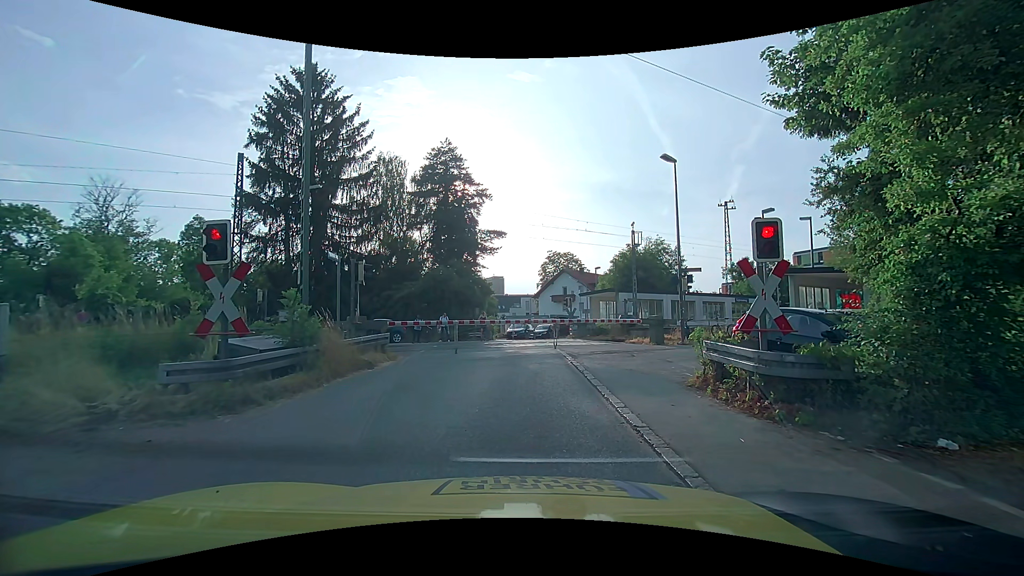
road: unclassified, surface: asphalt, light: Day
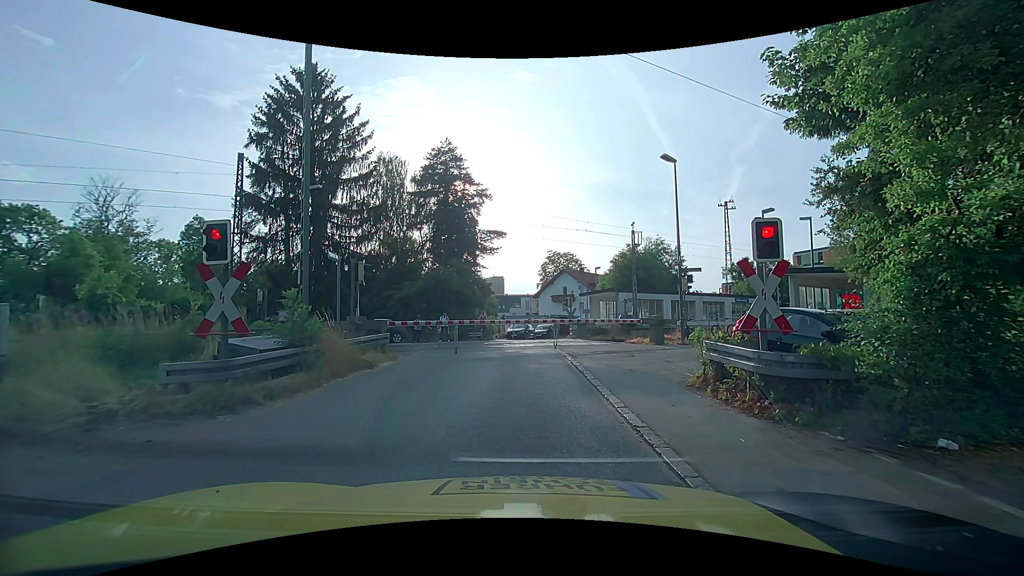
(0.0, 0.0) m; 0°
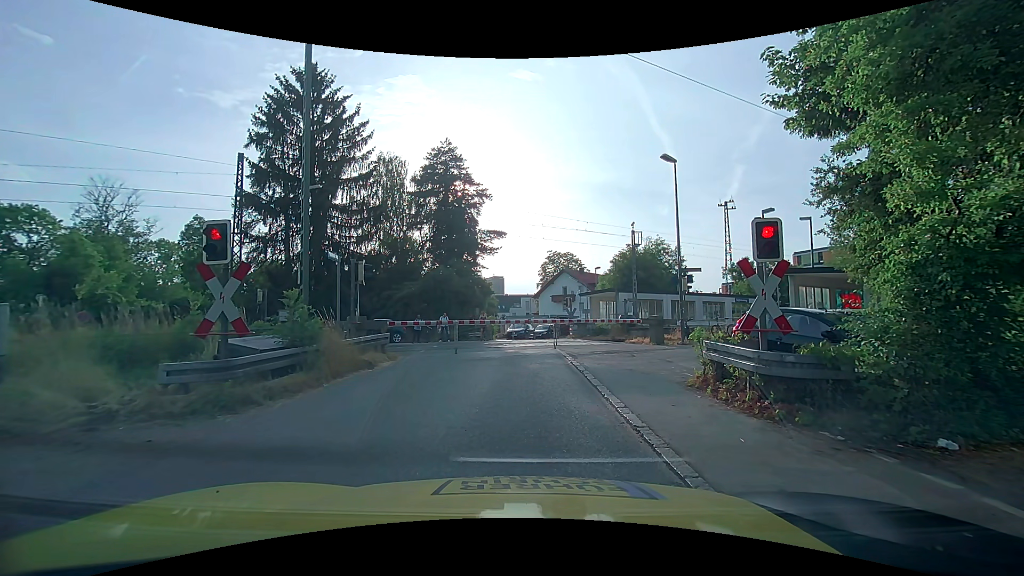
(0.0, 0.0) m; 0°
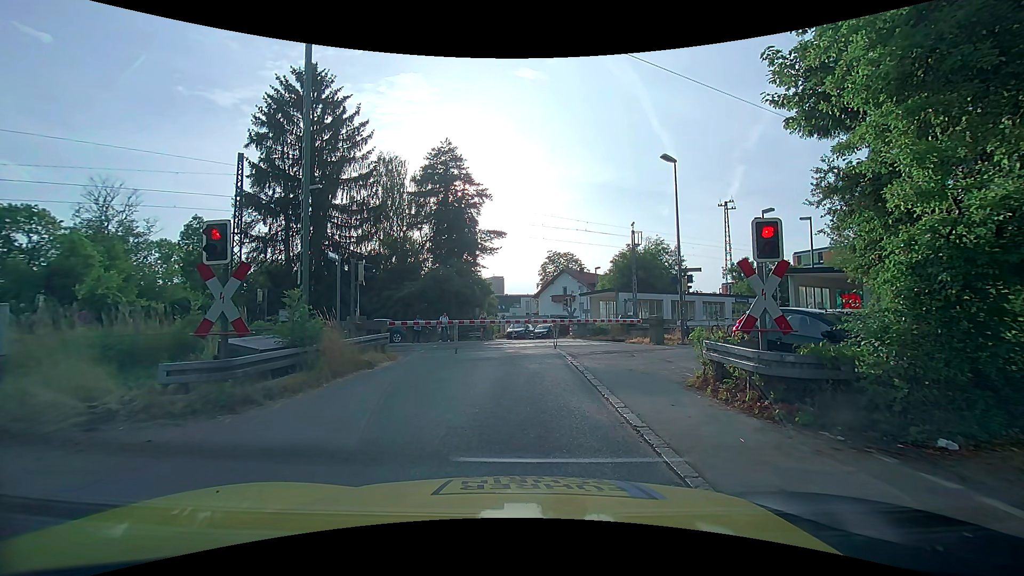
(0.0, 0.0) m; 0°
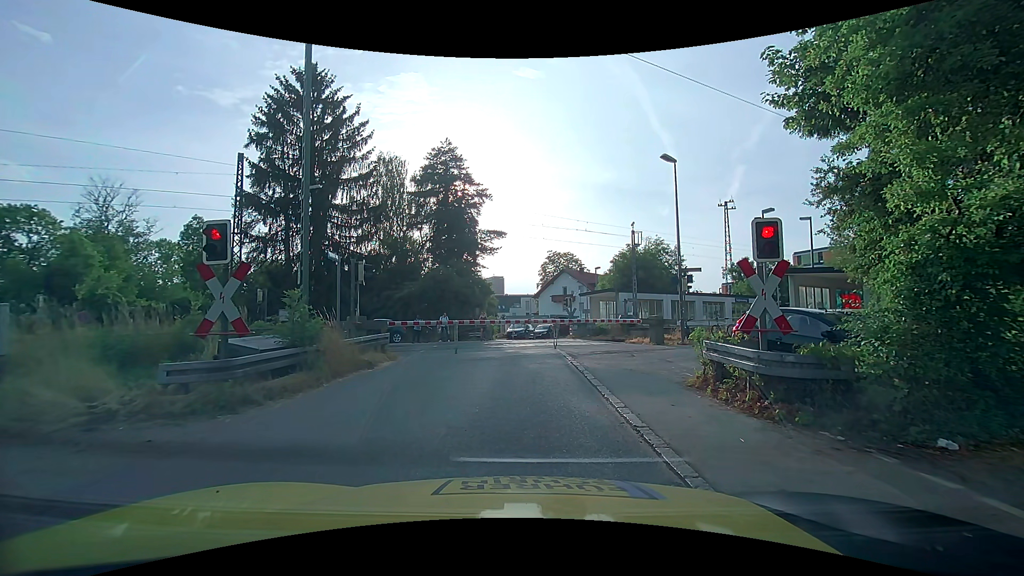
(0.0, 0.0) m; 0°
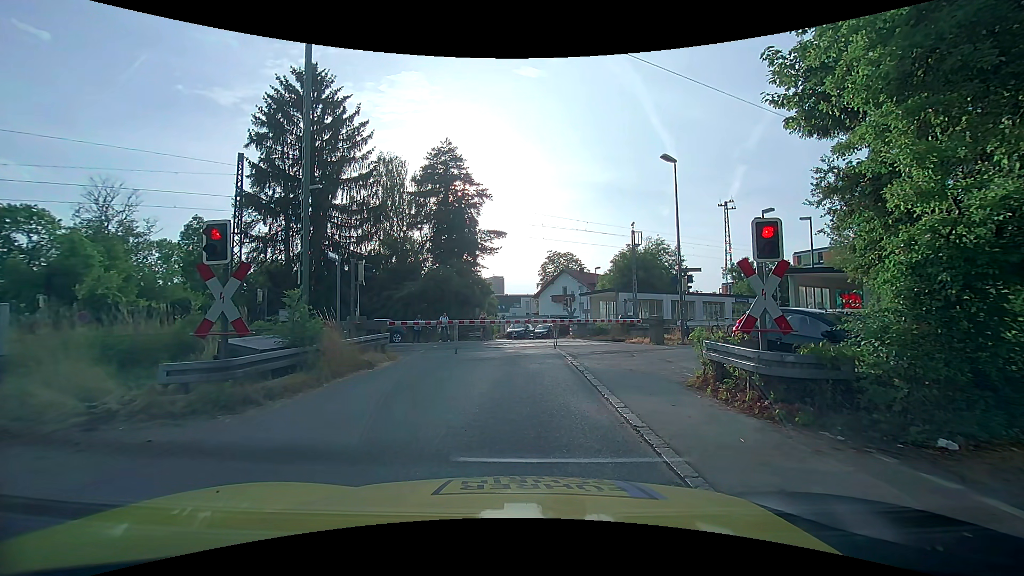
(0.0, 0.0) m; 0°
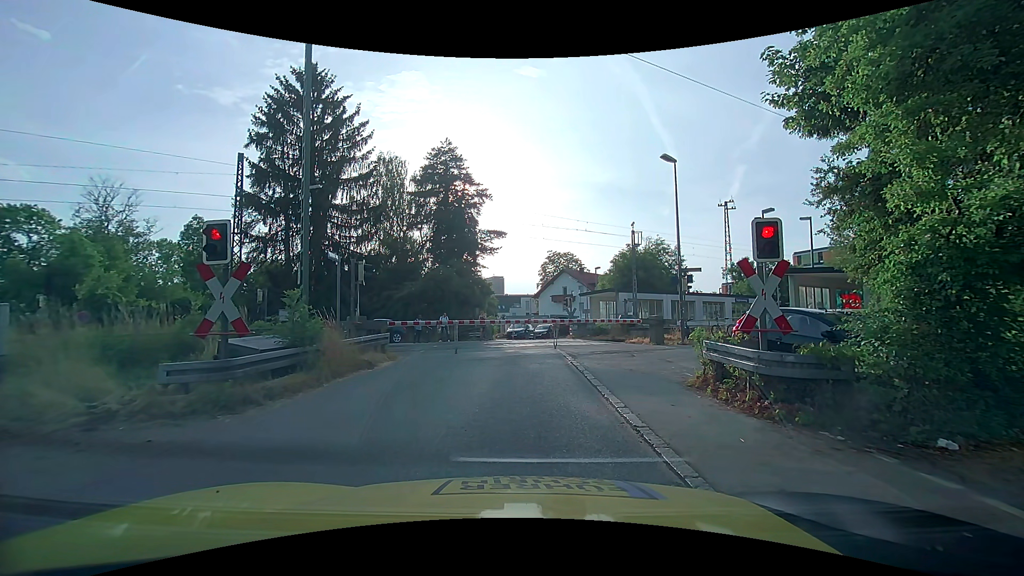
(0.0, 0.0) m; 0°
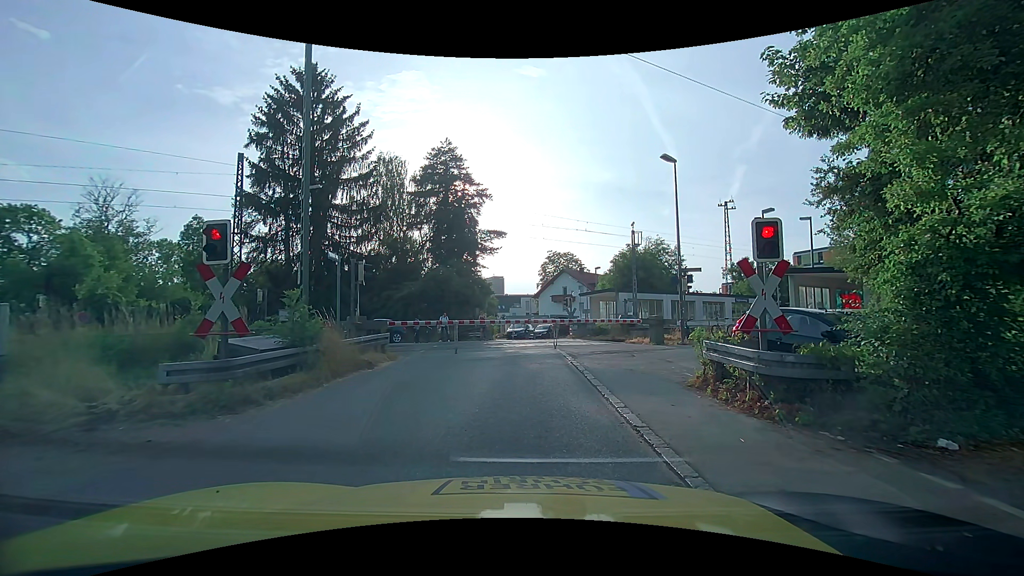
(0.0, 0.0) m; 0°
